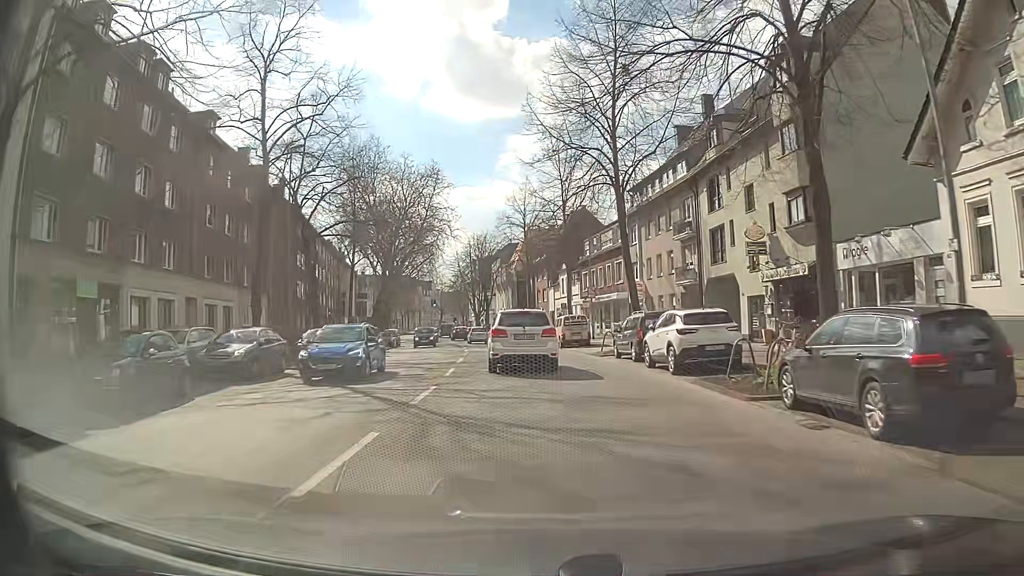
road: secondary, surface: asphalt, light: Day
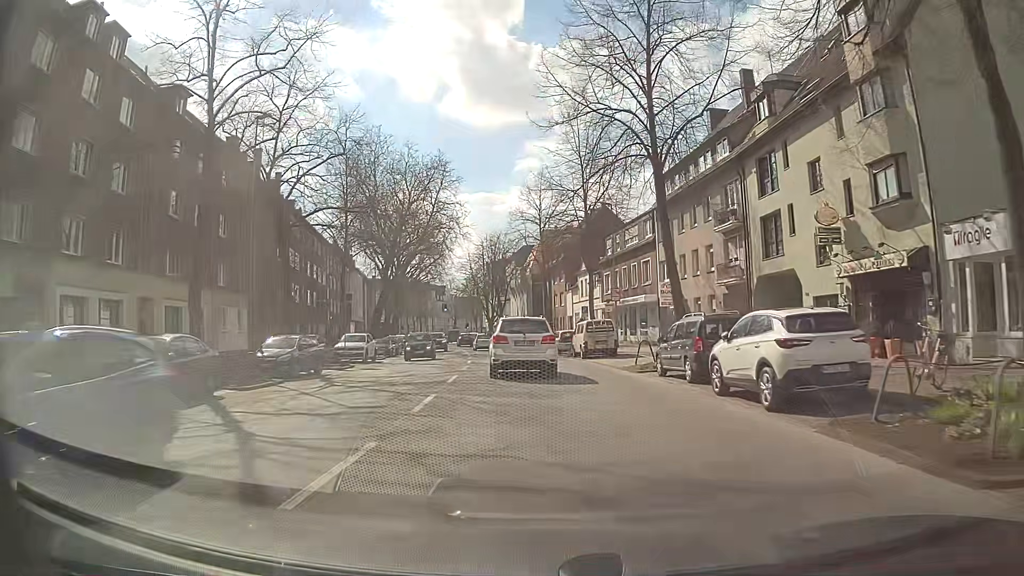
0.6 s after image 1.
(0.0, +6.3) m; -1°
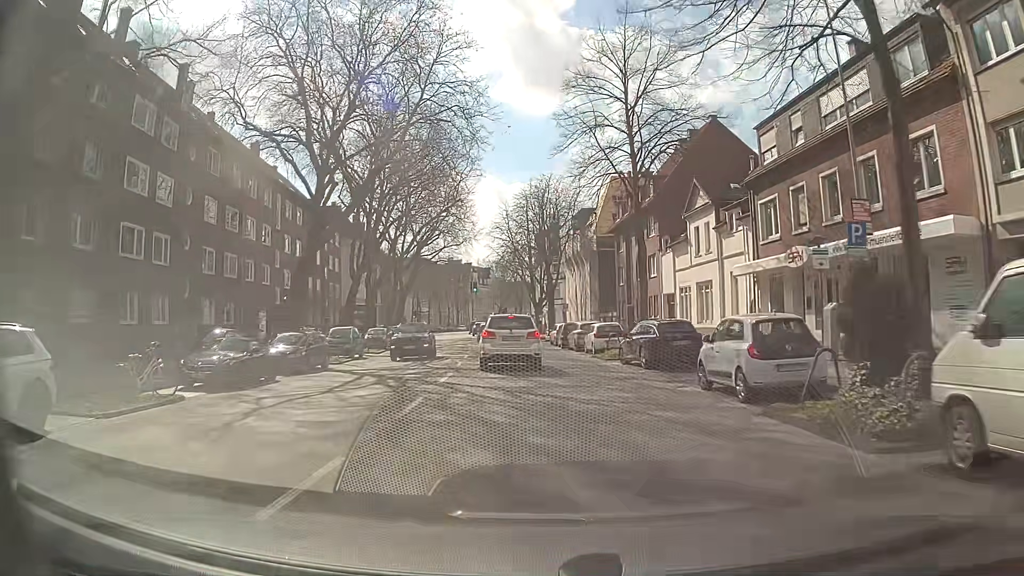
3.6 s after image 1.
(-1.5, +32.0) m; -4°
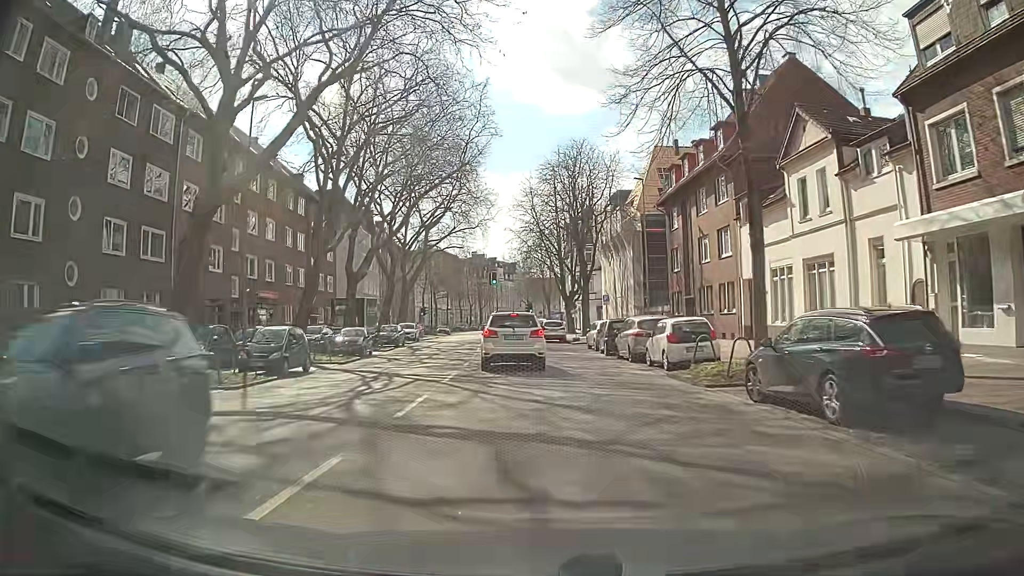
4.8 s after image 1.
(-0.3, +12.5) m; -3°
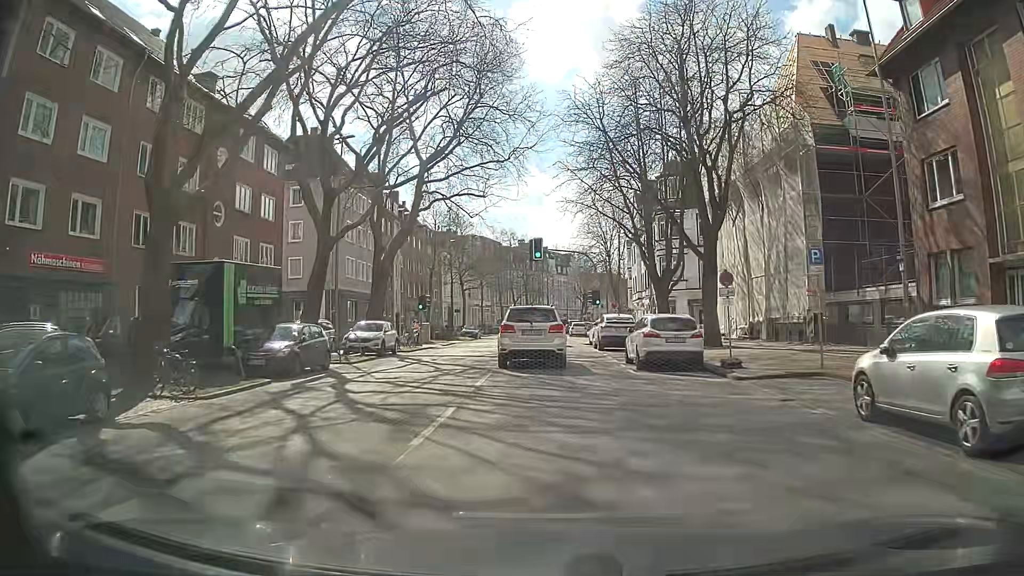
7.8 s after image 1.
(-1.3, +26.7) m; -5°
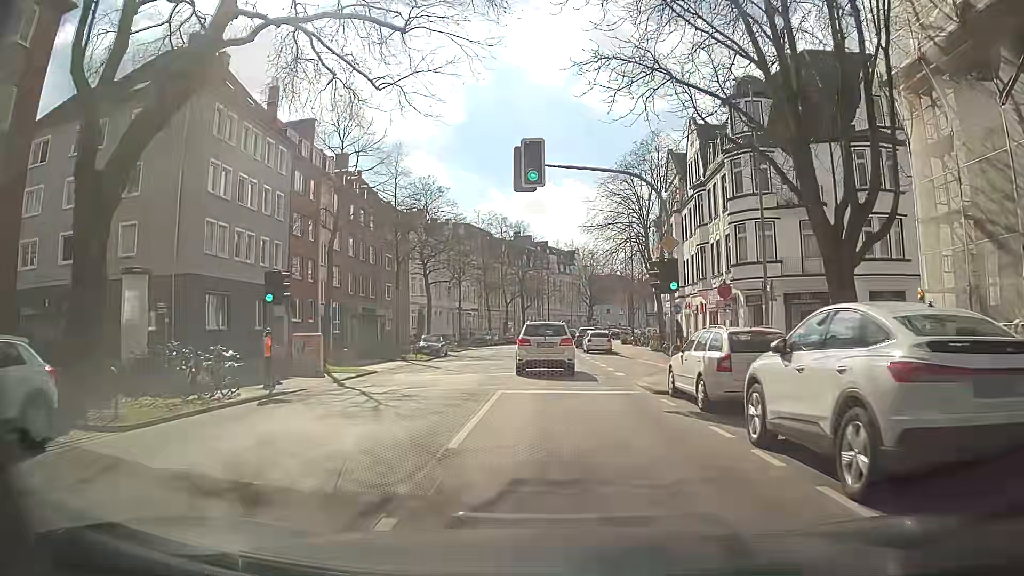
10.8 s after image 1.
(-0.1, +24.7) m; 0°
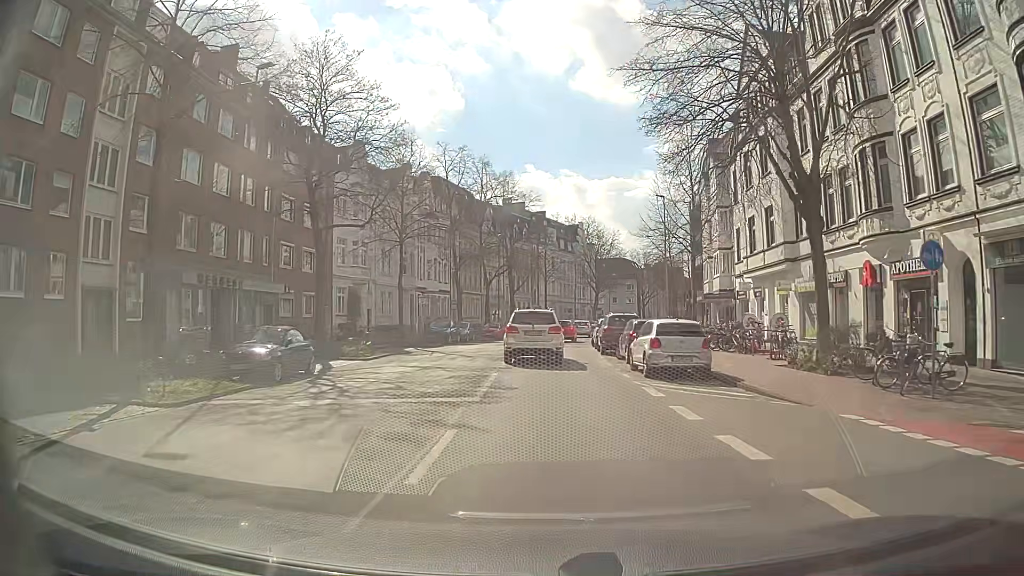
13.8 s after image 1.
(-0.1, +26.7) m; 0°
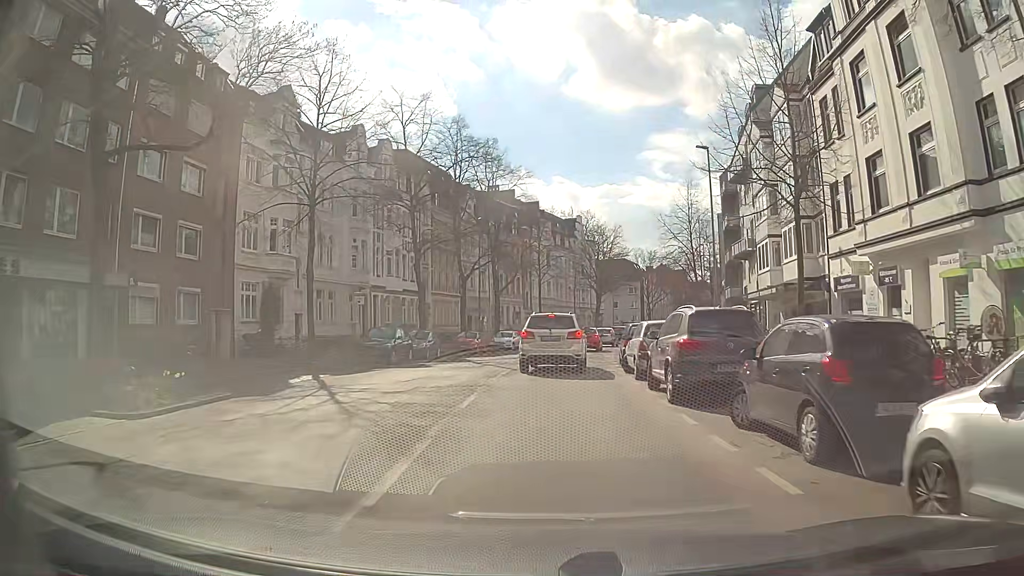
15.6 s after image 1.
(+0.1, +15.5) m; +1°
